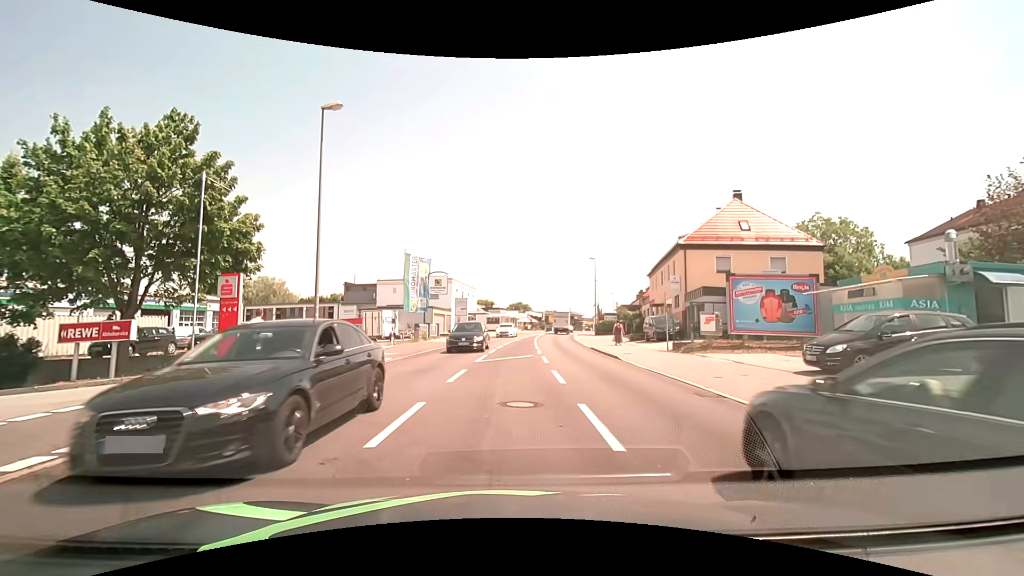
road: tertiary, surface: asphalt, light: Day
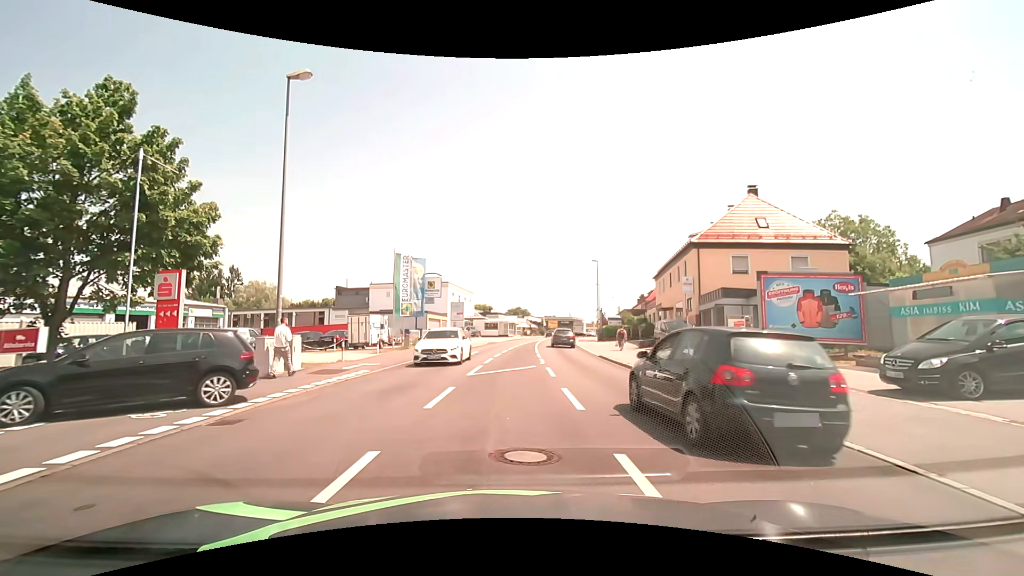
(0.0, +2.7) m; -1°
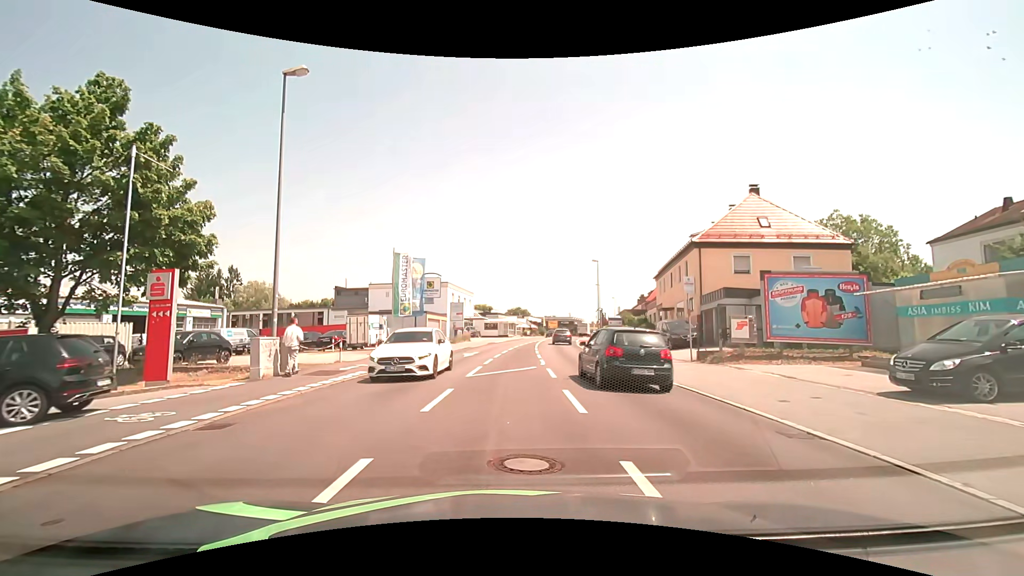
(0.0, +0.3) m; 0°
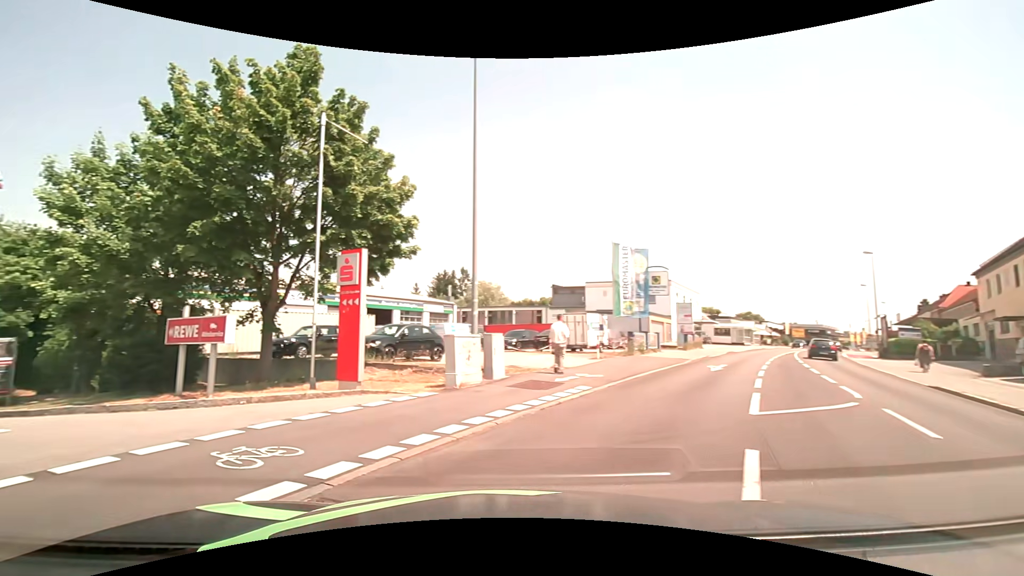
(-0.6, +5.3) m; -21°
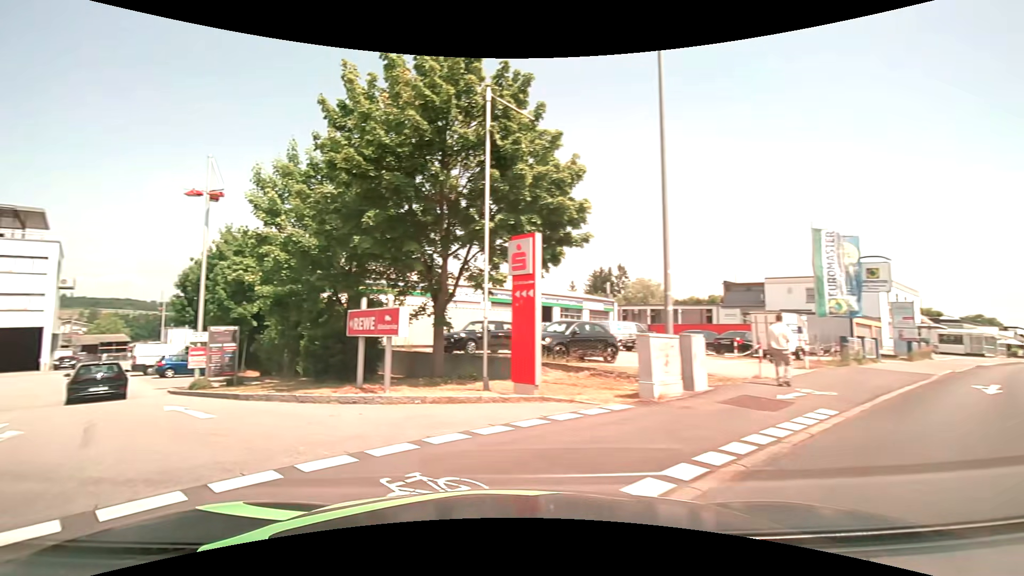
(-0.4, +2.0) m; -21°
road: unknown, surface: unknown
